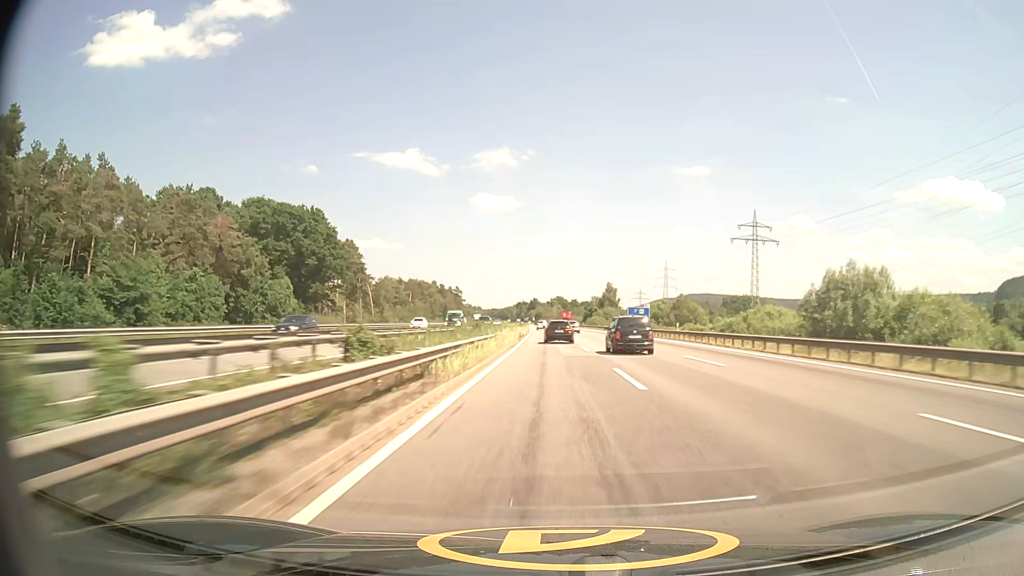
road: motorway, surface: asphalt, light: Day
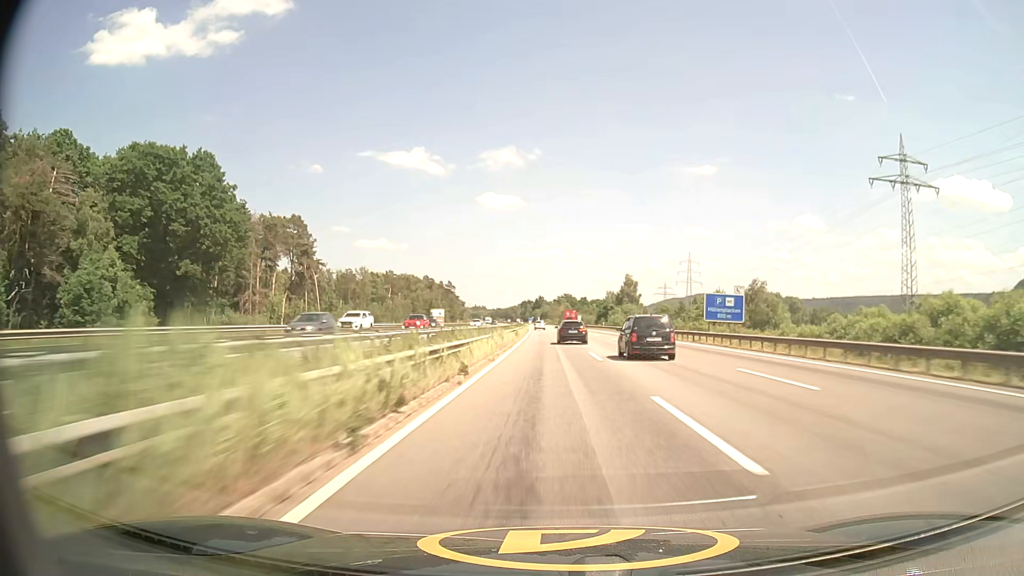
(-0.2, +43.6) m; -1°
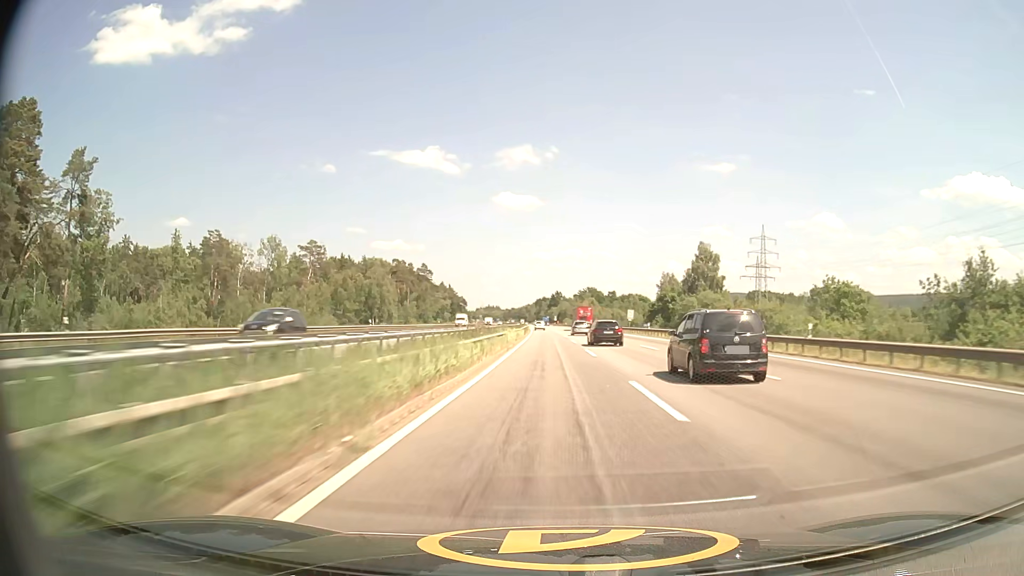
(-1.0, +87.0) m; -1°
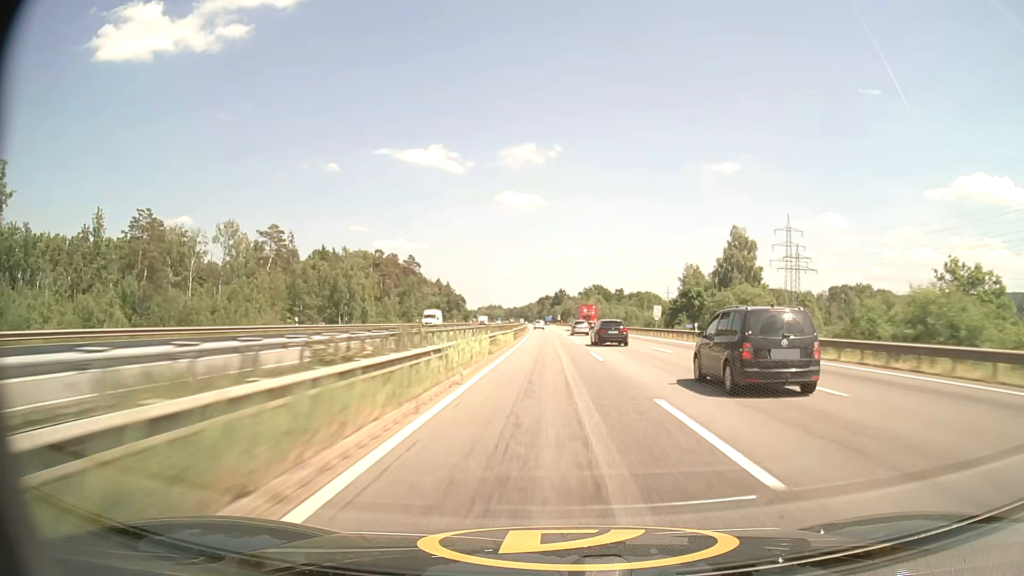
(-0.1, +21.7) m; 0°
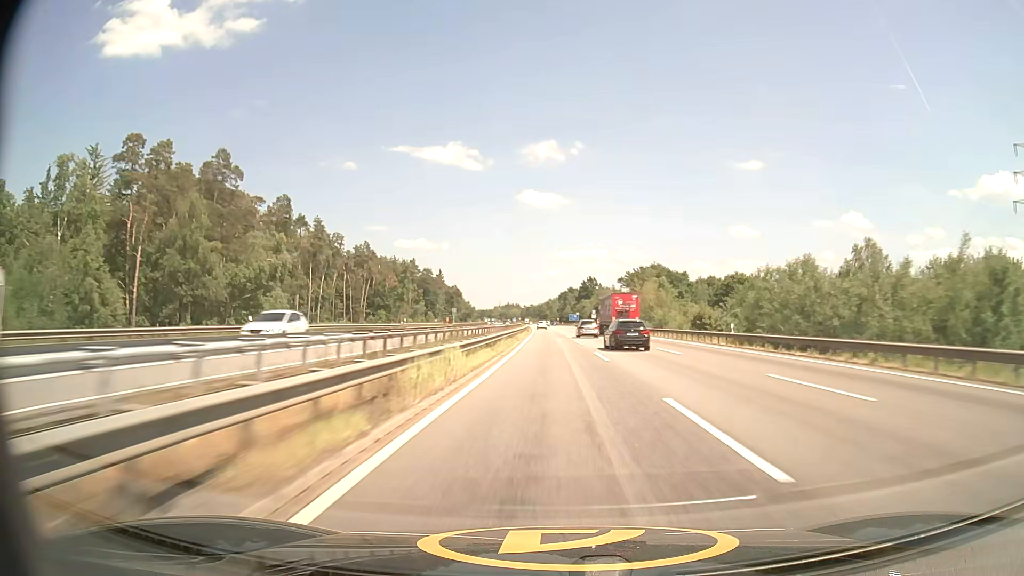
(-1.4, +108.1) m; -2°
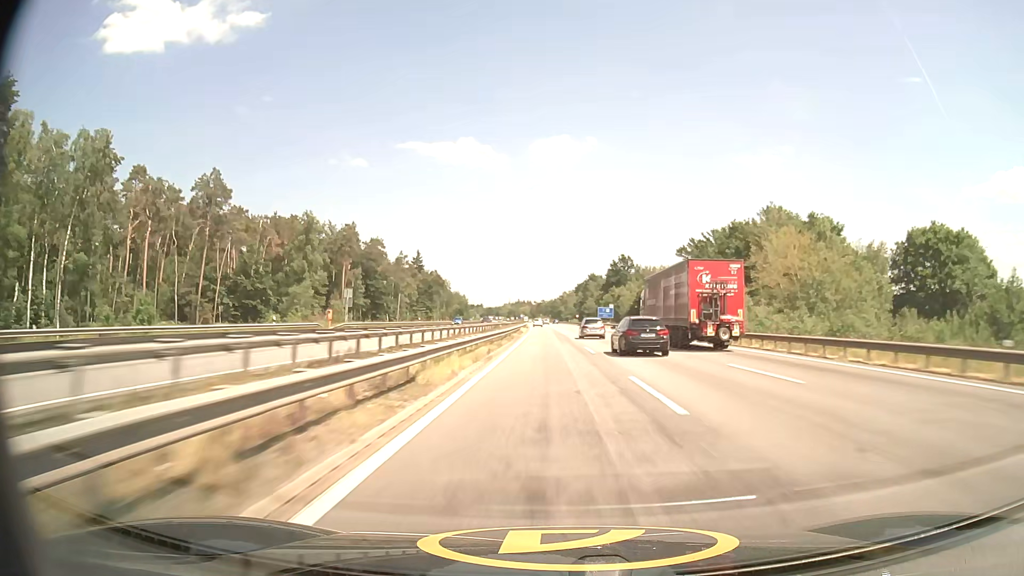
(-0.7, +86.2) m; -1°
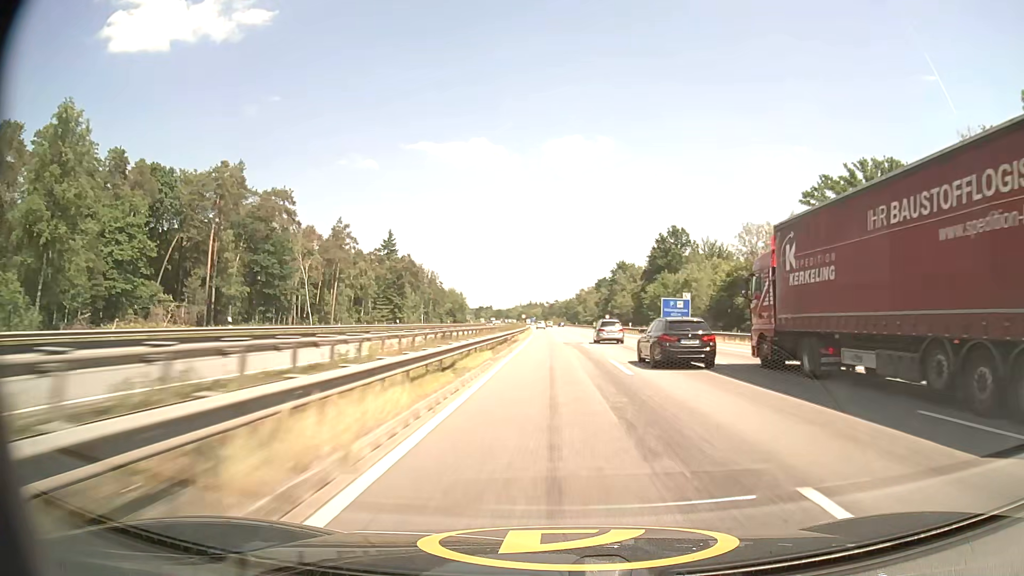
(-0.7, +64.4) m; -1°
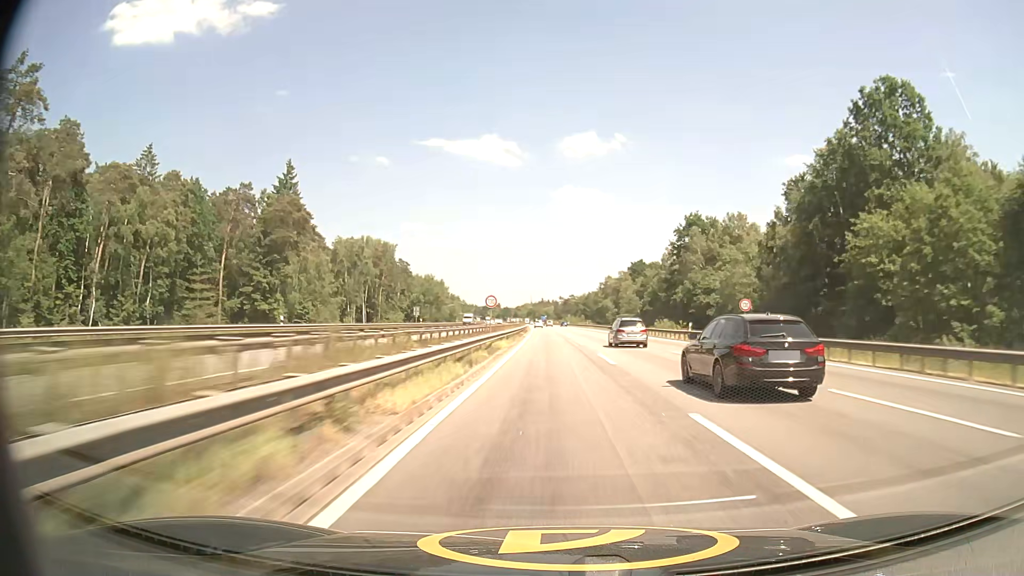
(-0.7, +86.0) m; -1°
(0, +10) (0, +20) (0, +30) (0, +40) (0, +50) (0, +60) (0, +70) (-1, +80) (-1, +90) (-1, +100) m
